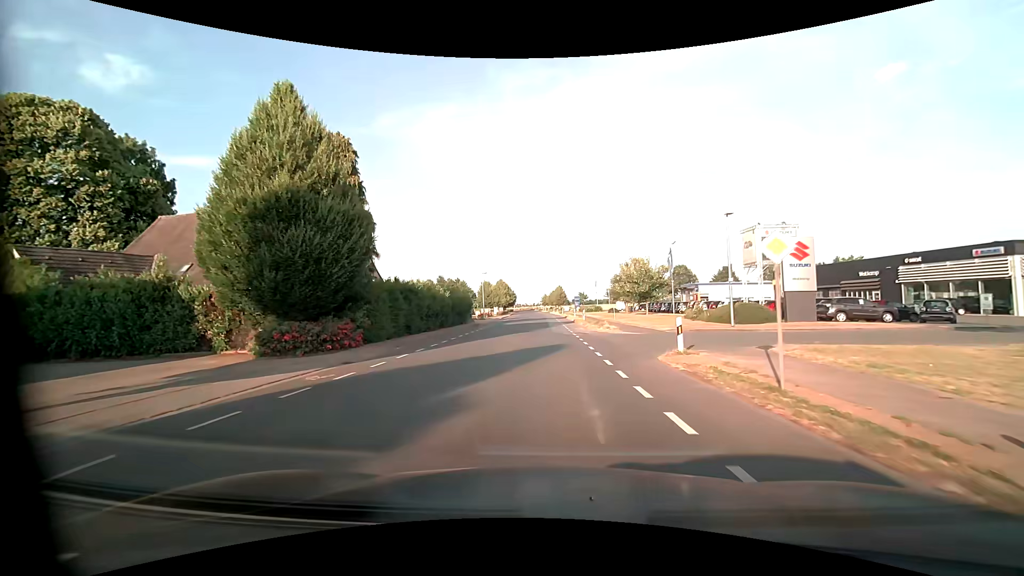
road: unclassified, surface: asphalt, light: Day
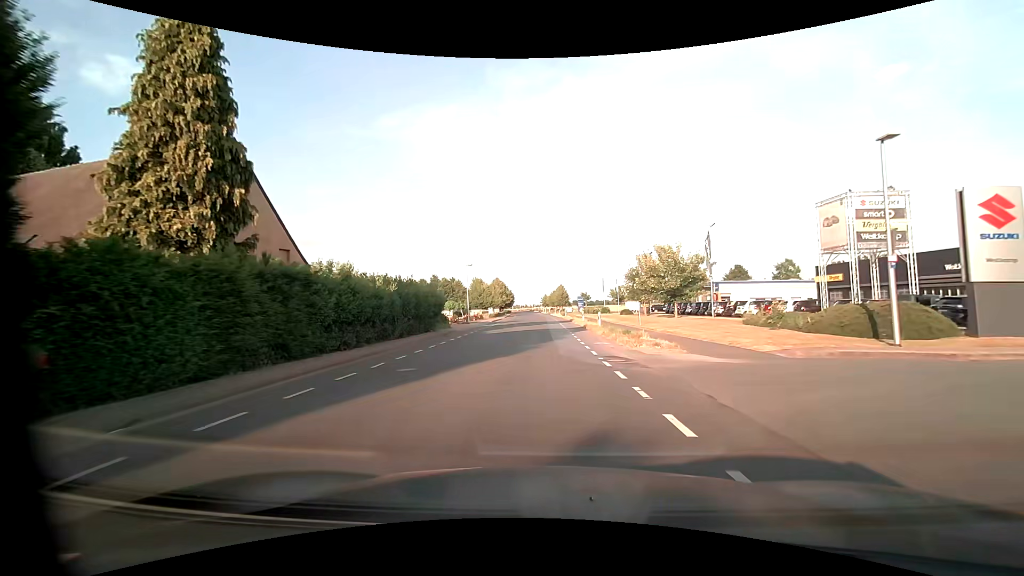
(+0.1, +12.7) m; 0°
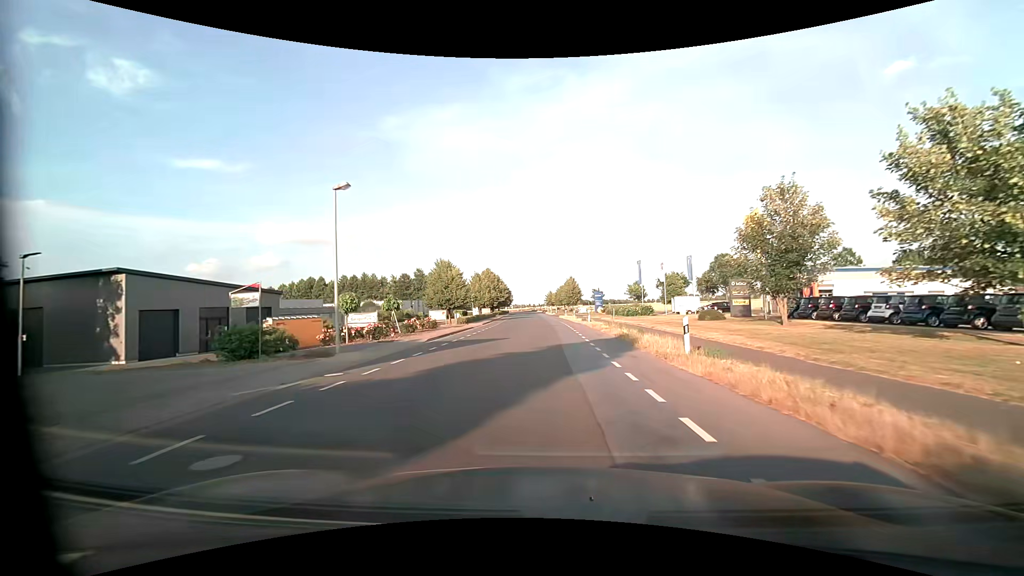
(0.0, +32.6) m; 0°
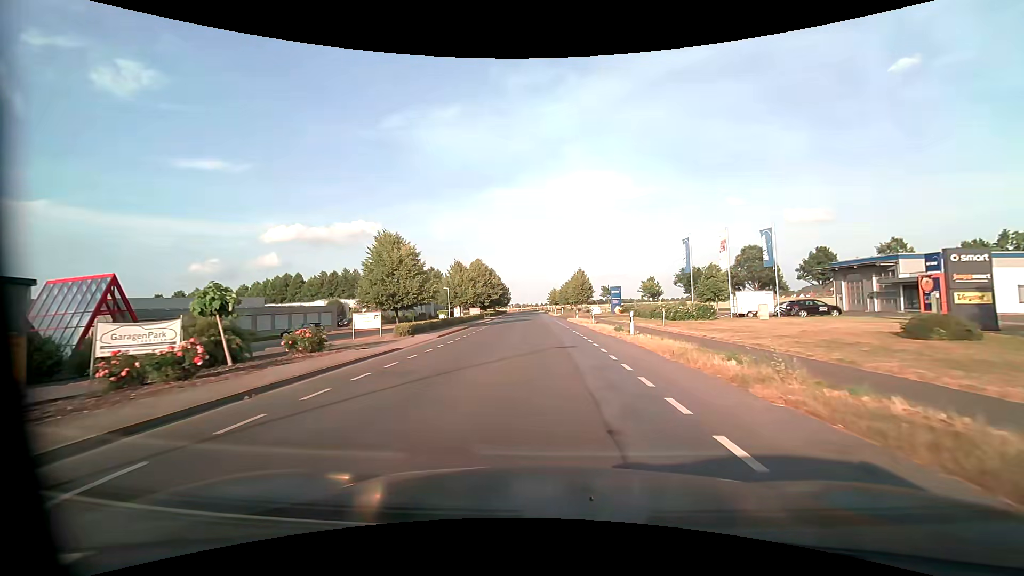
(-0.1, +19.8) m; 0°
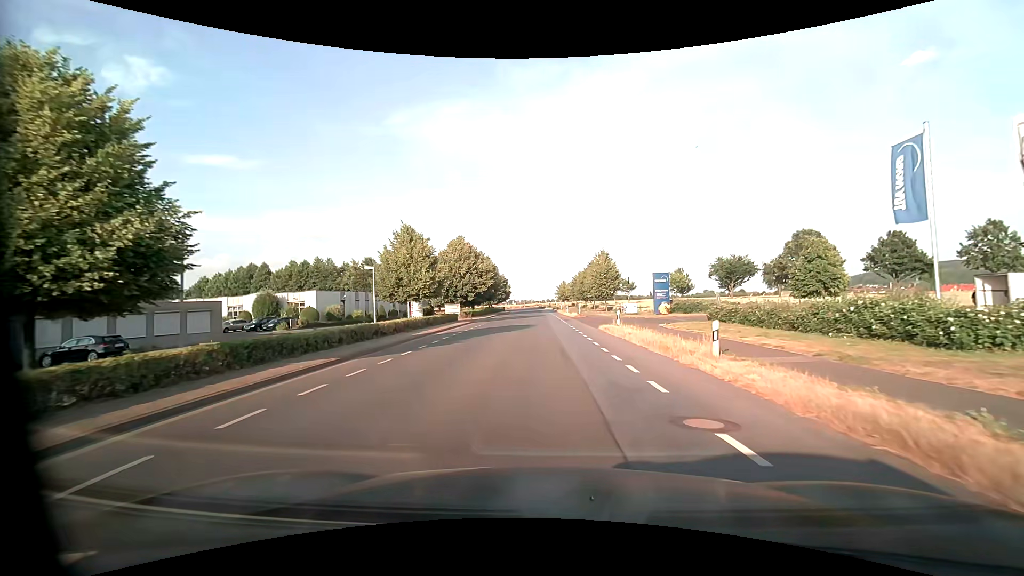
(-0.3, +24.9) m; -1°
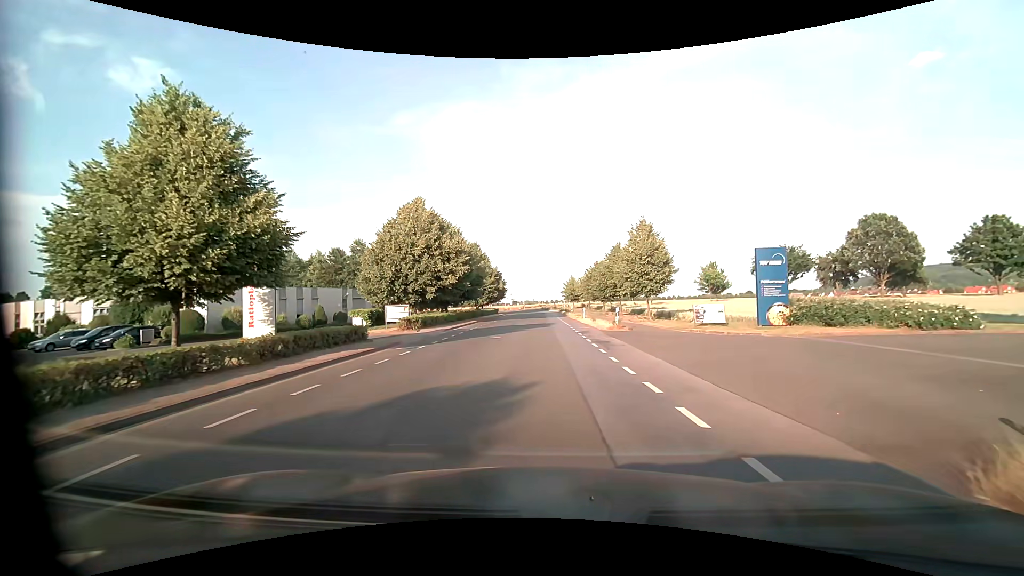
(-0.2, +22.6) m; 0°
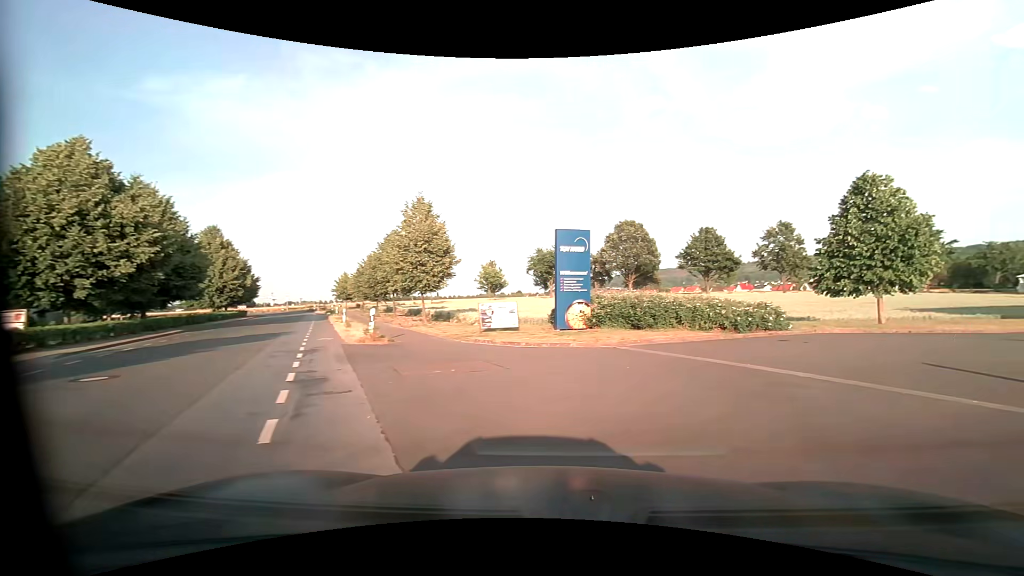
(+1.3, +8.6) m; +23°
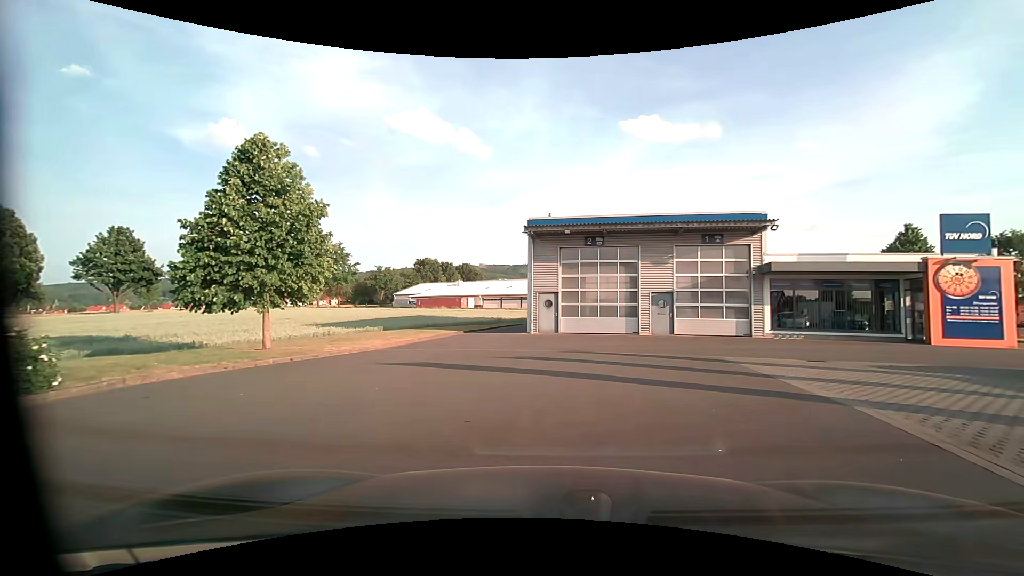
(+4.7, +8.4) m; +59°
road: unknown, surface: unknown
